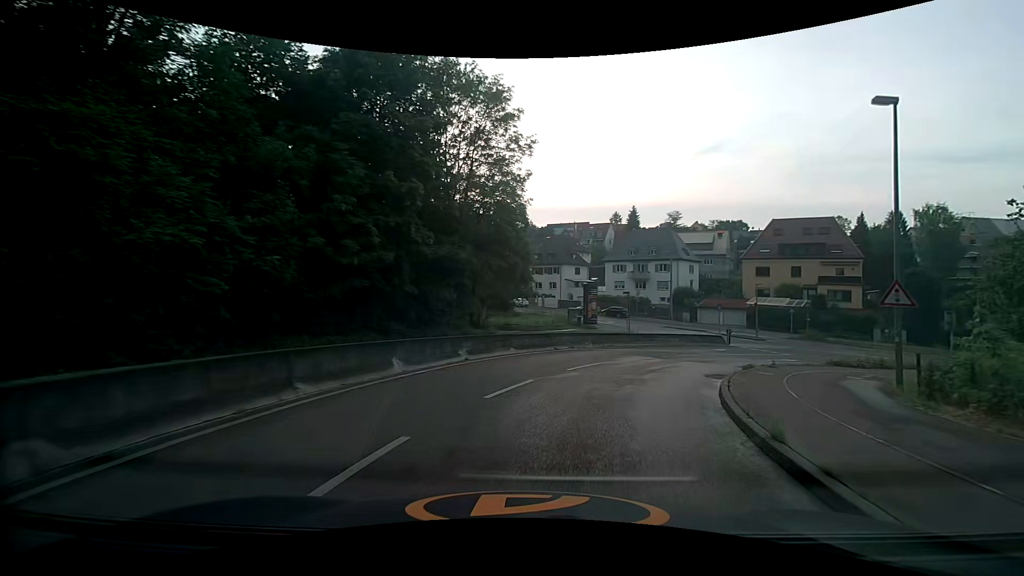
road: secondary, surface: asphalt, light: Day
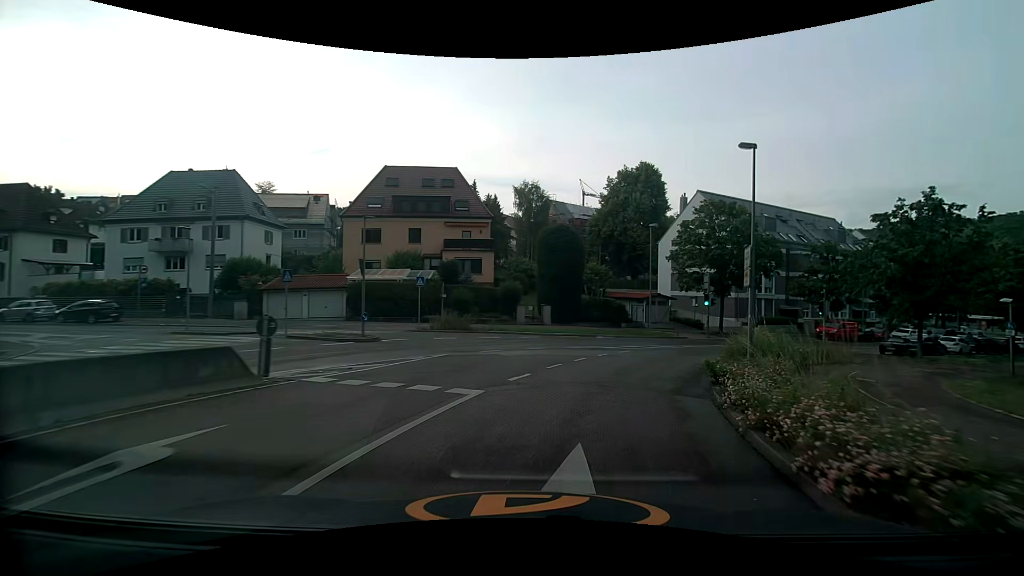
(+11.1, +27.5) m; +43°
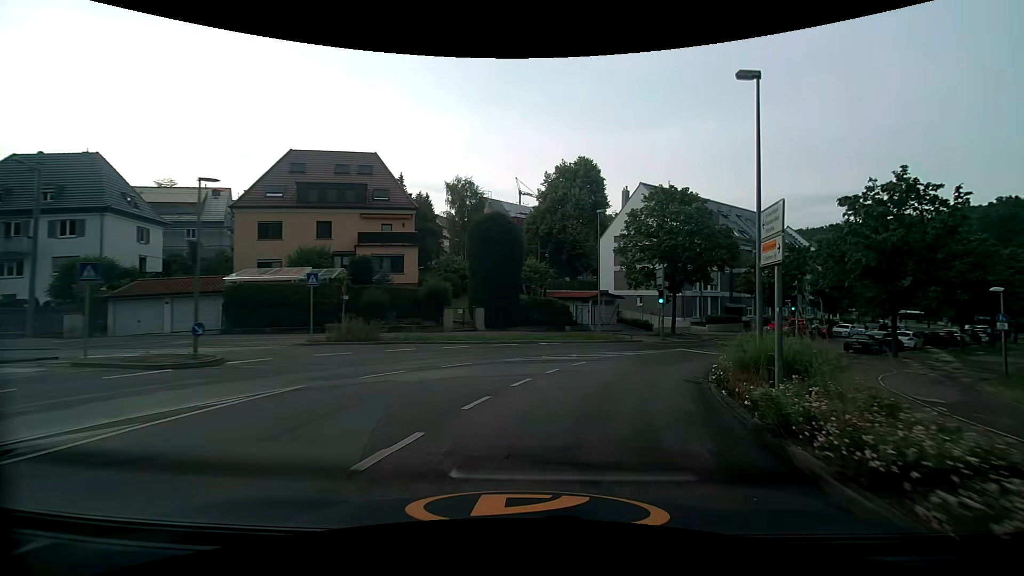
(+0.4, +6.1) m; +7°
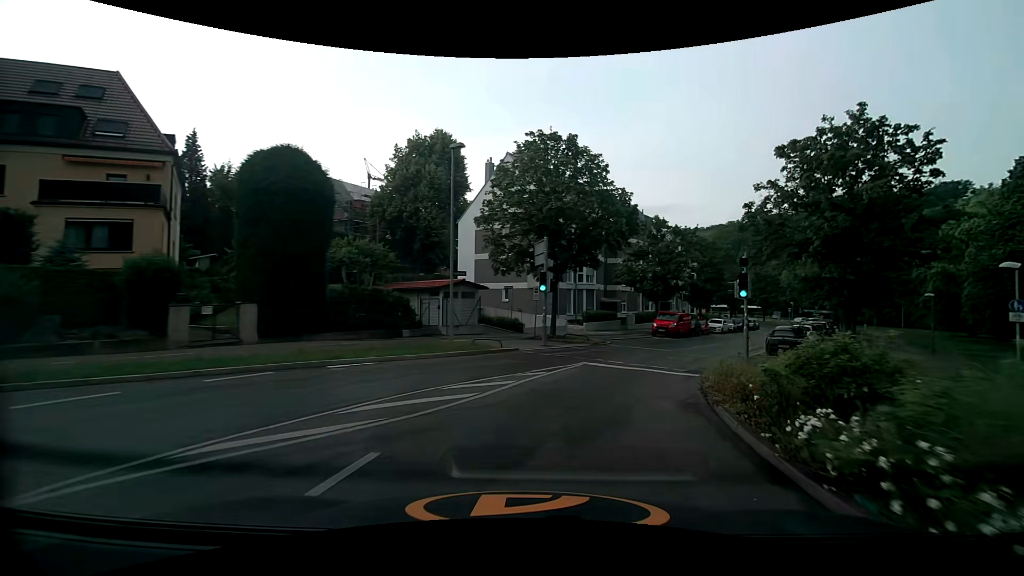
(+1.6, +12.1) m; +16°
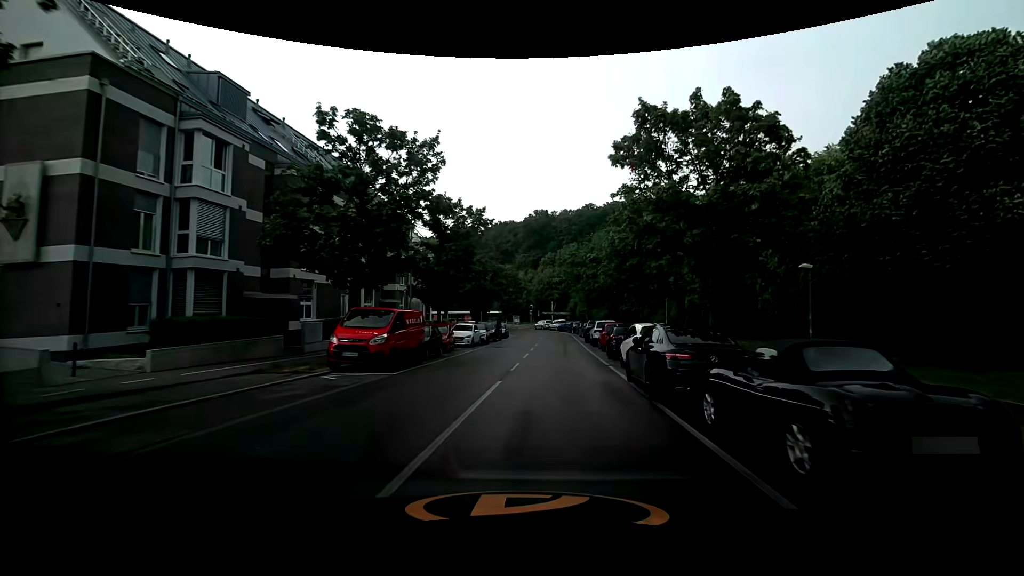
(+6.8, +23.1) m; +30°
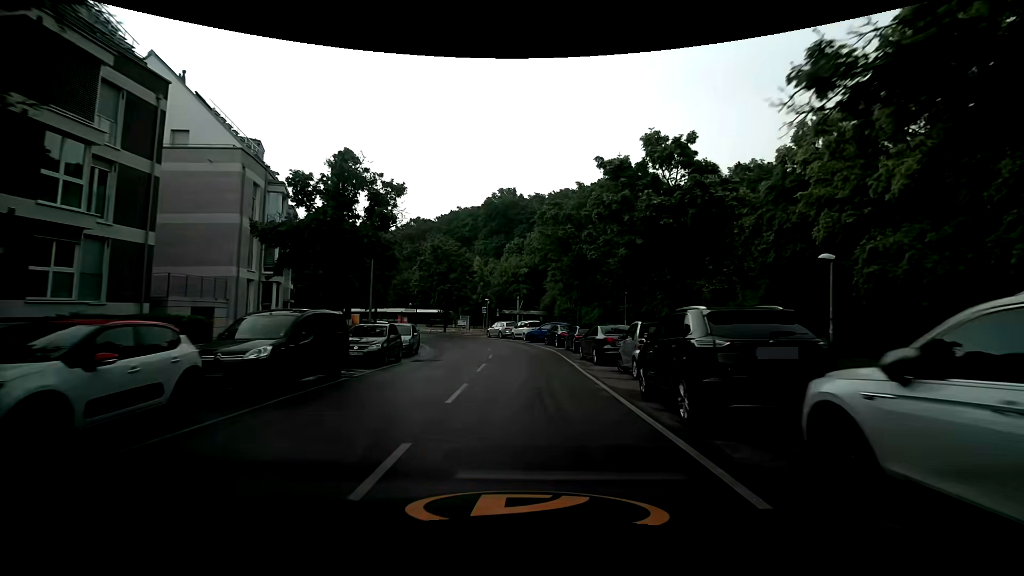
(+1.5, +31.0) m; +3°
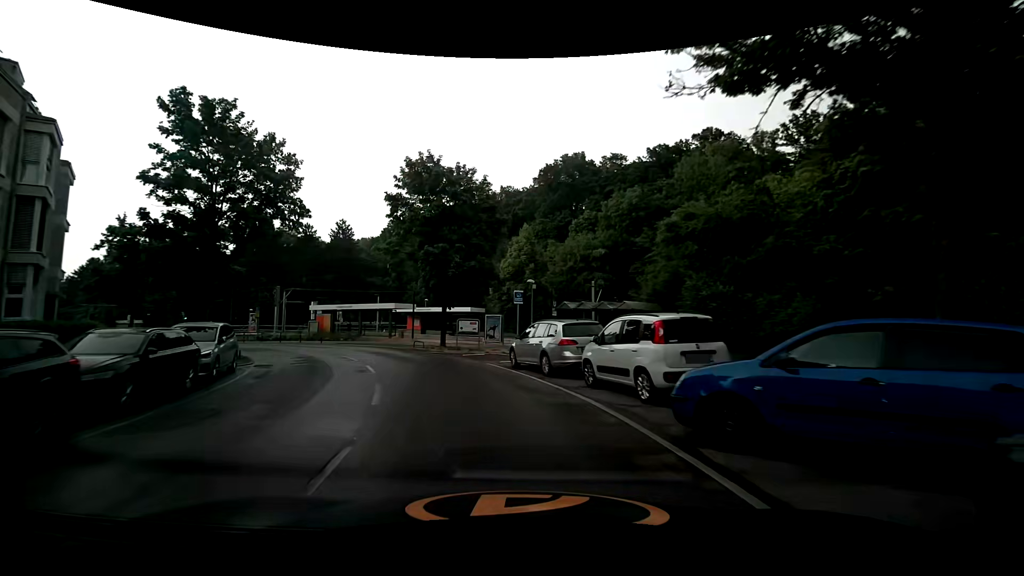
(-0.7, +30.7) m; -7°
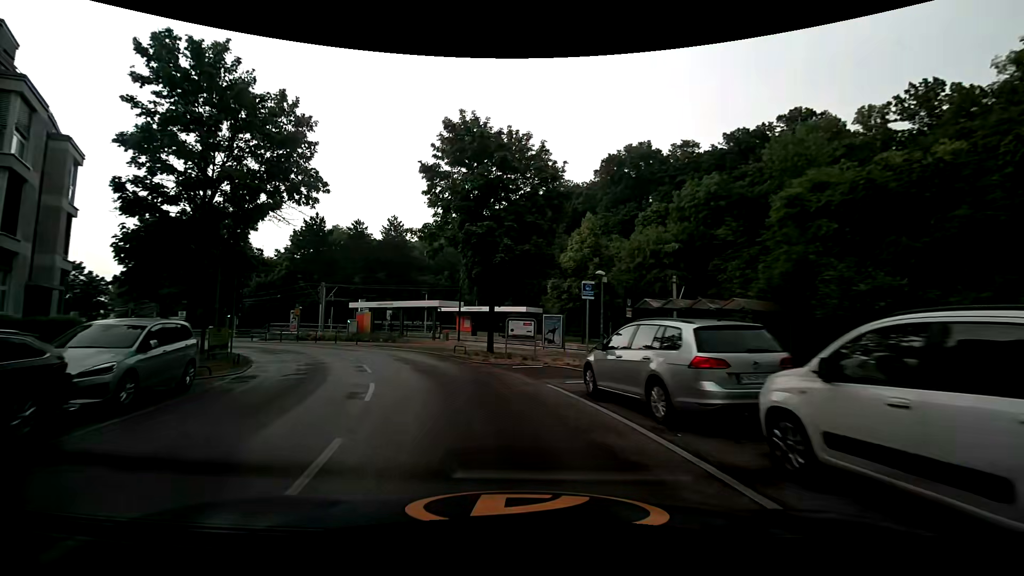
(-0.4, +5.9) m; -7°
